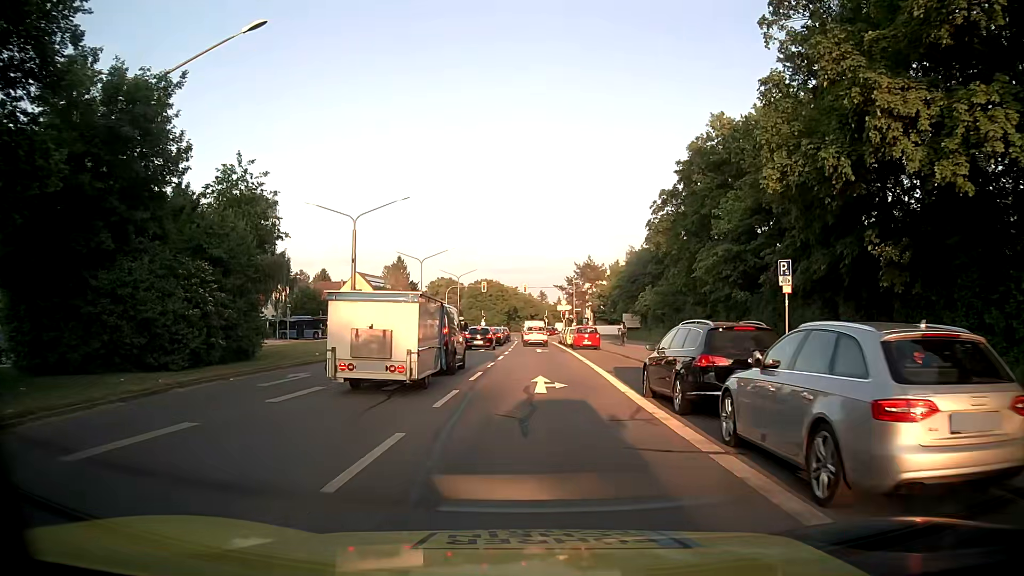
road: secondary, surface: asphalt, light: Day
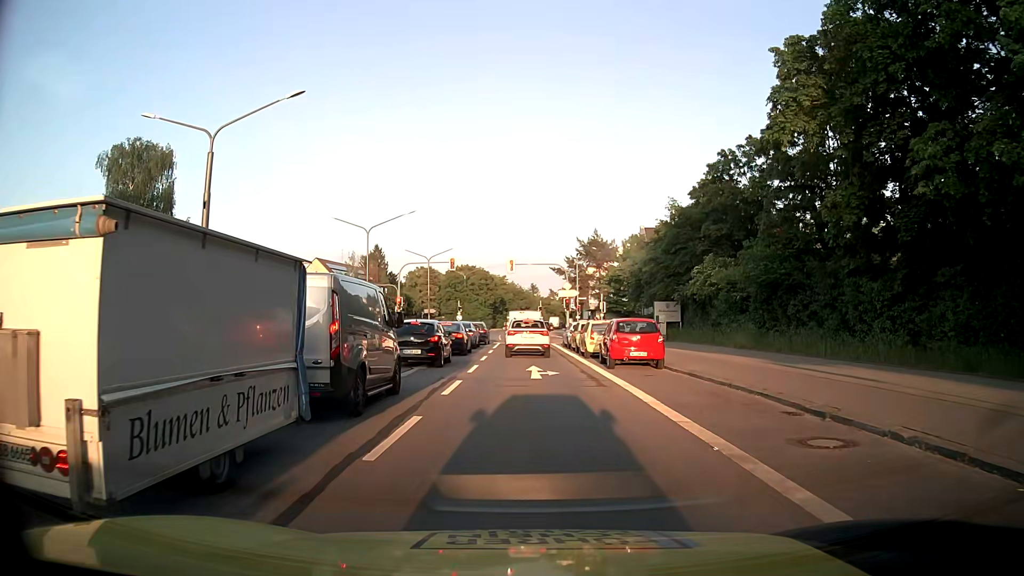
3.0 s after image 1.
(+0.3, +22.5) m; +2°
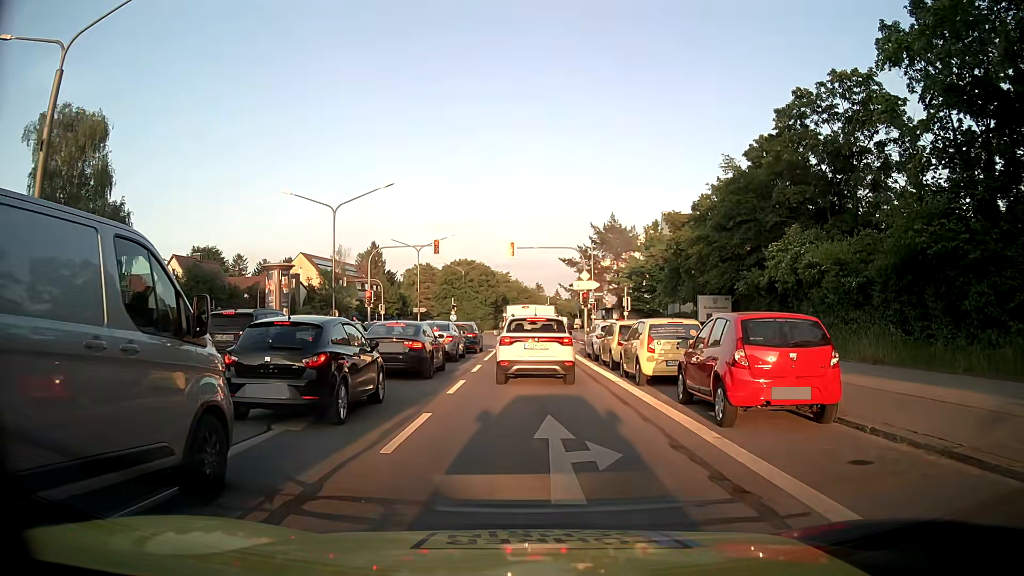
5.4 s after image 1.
(-0.1, +11.2) m; -2°
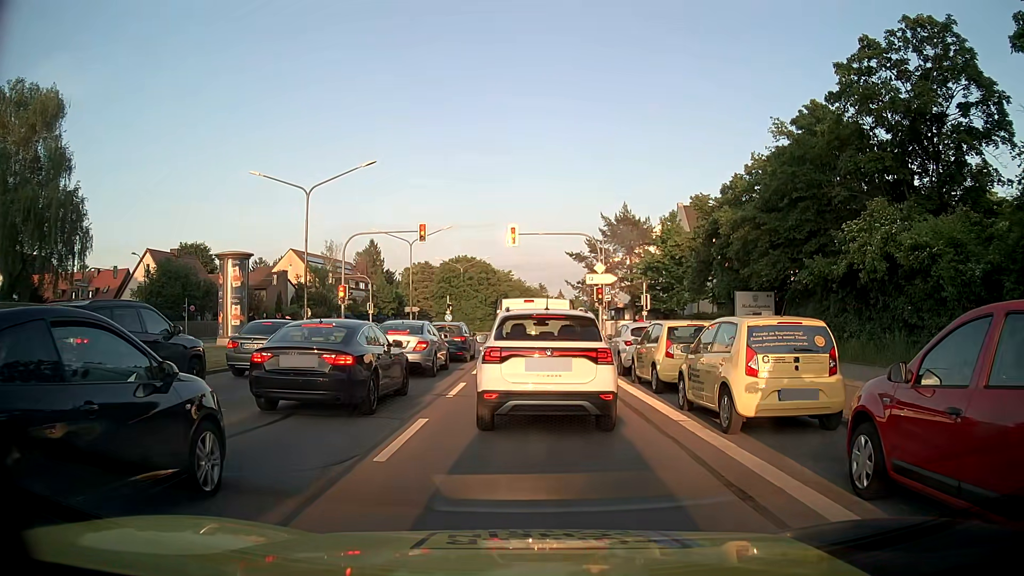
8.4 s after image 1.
(+0.1, +6.4) m; +2°
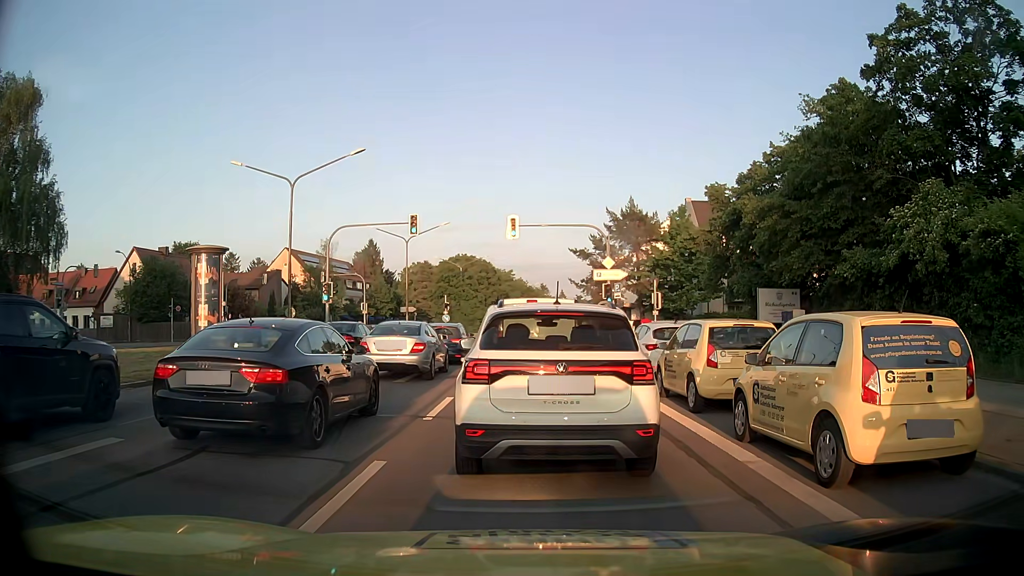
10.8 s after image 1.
(-0.1, +2.9) m; -2°
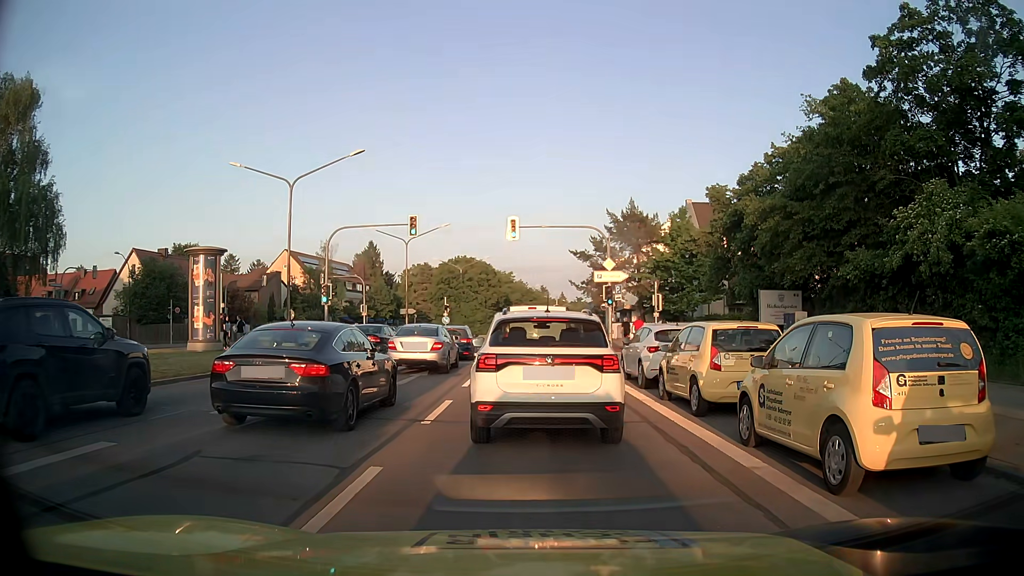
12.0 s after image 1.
(0.0, +0.2) m; 0°
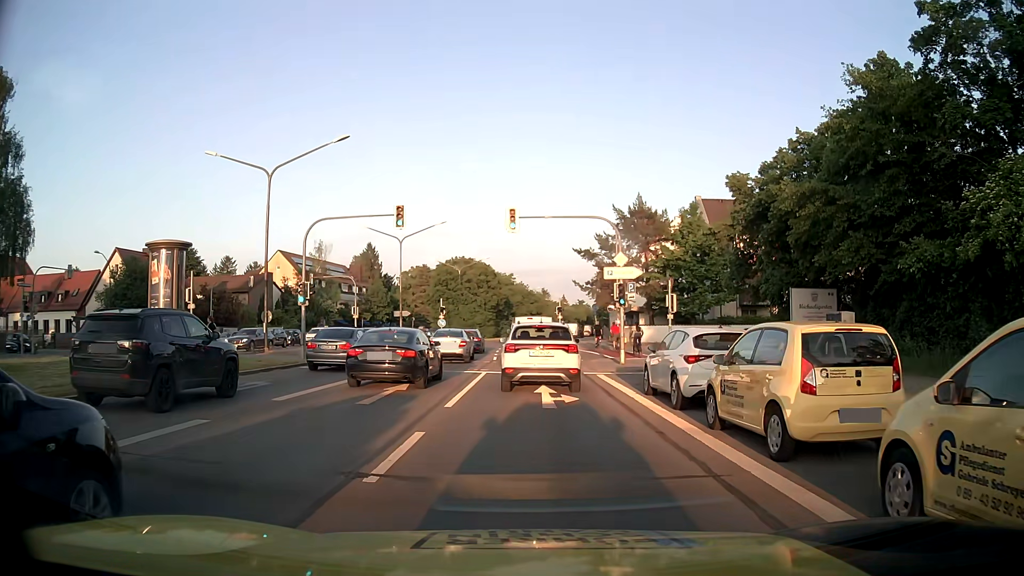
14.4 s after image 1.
(0.0, +3.7) m; +2°
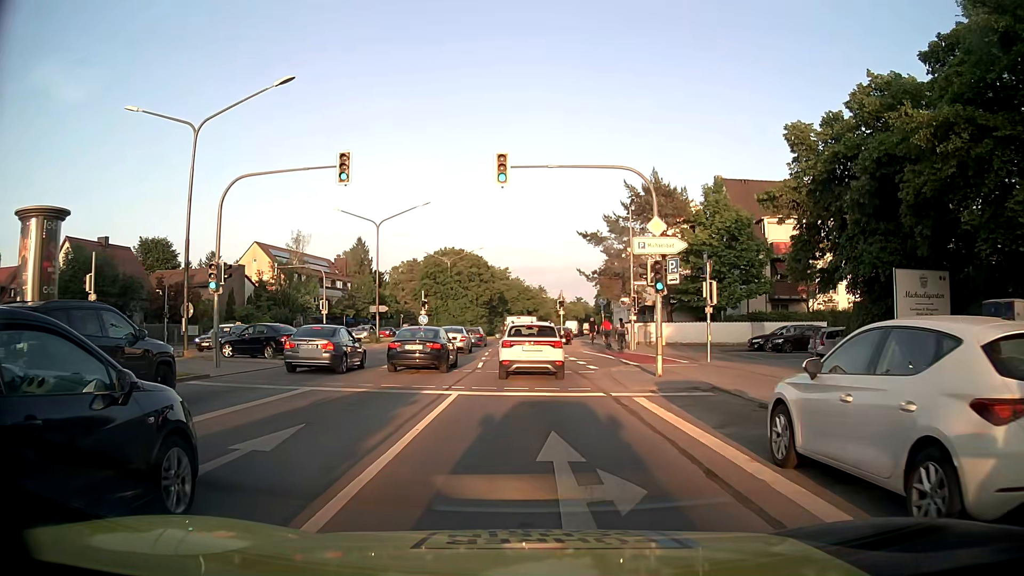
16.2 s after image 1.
(-0.2, +8.3) m; -1°
